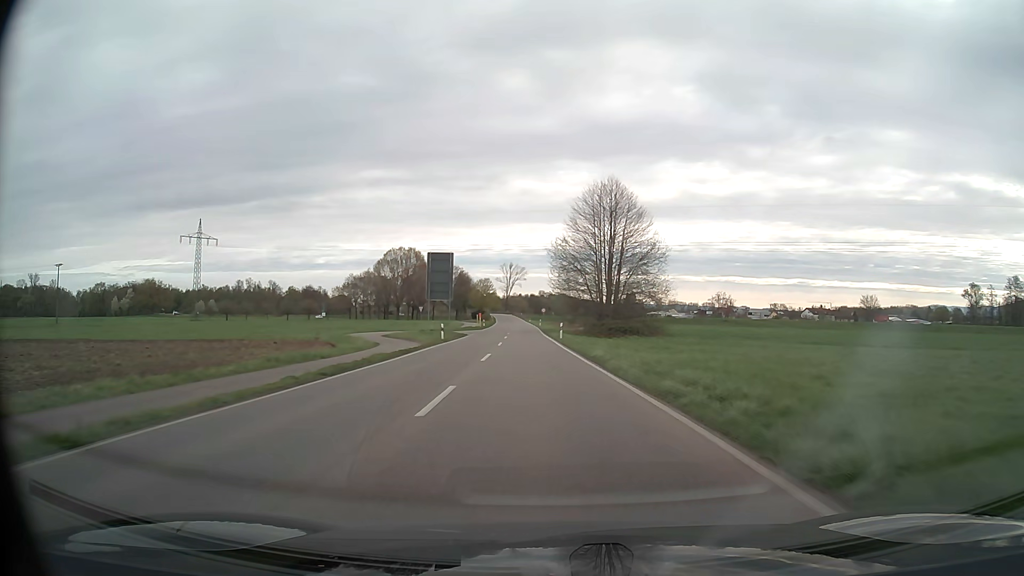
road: secondary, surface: asphalt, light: Day
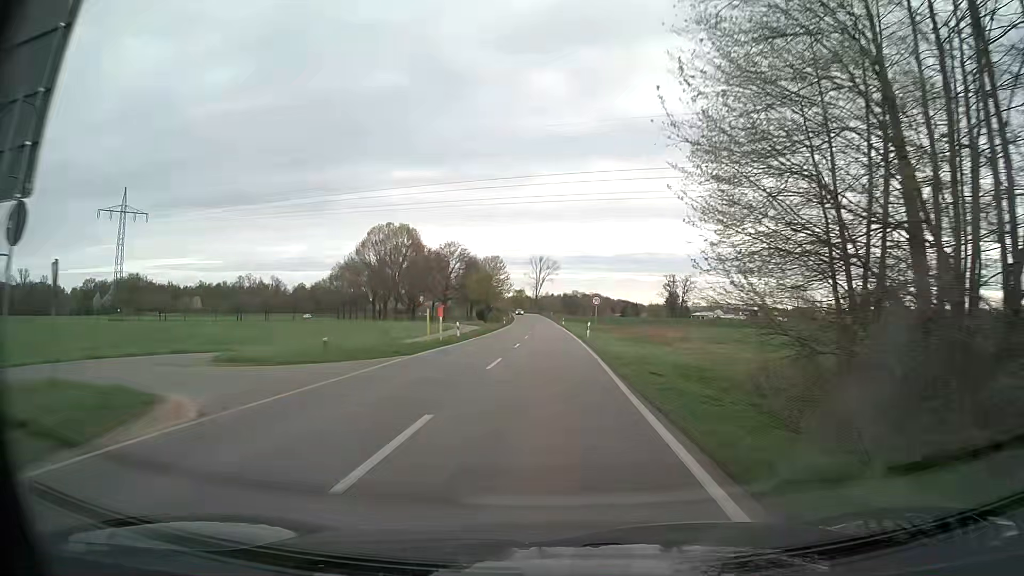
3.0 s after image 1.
(-1.9, +52.3) m; -3°
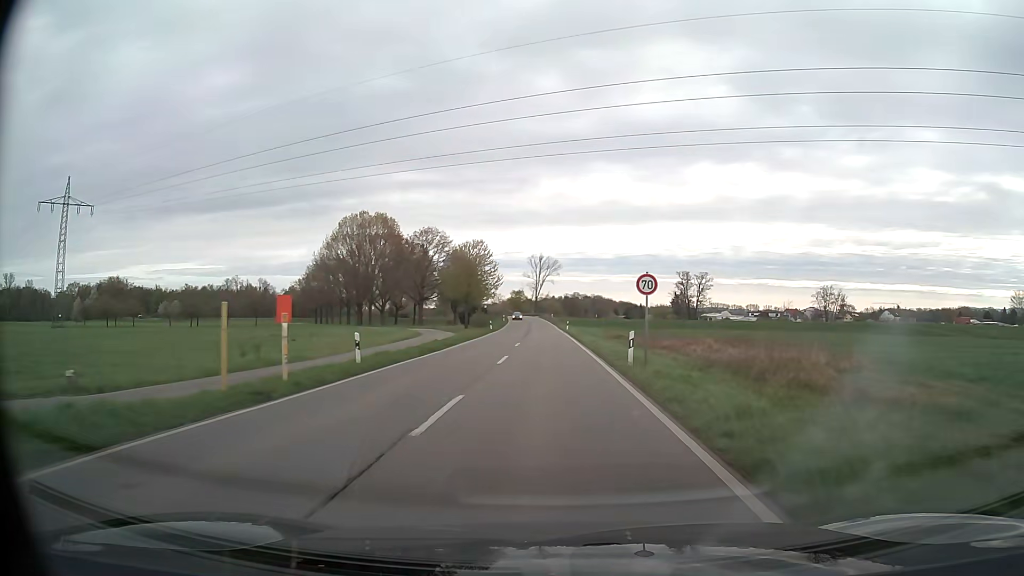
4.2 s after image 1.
(-0.1, +21.0) m; 0°
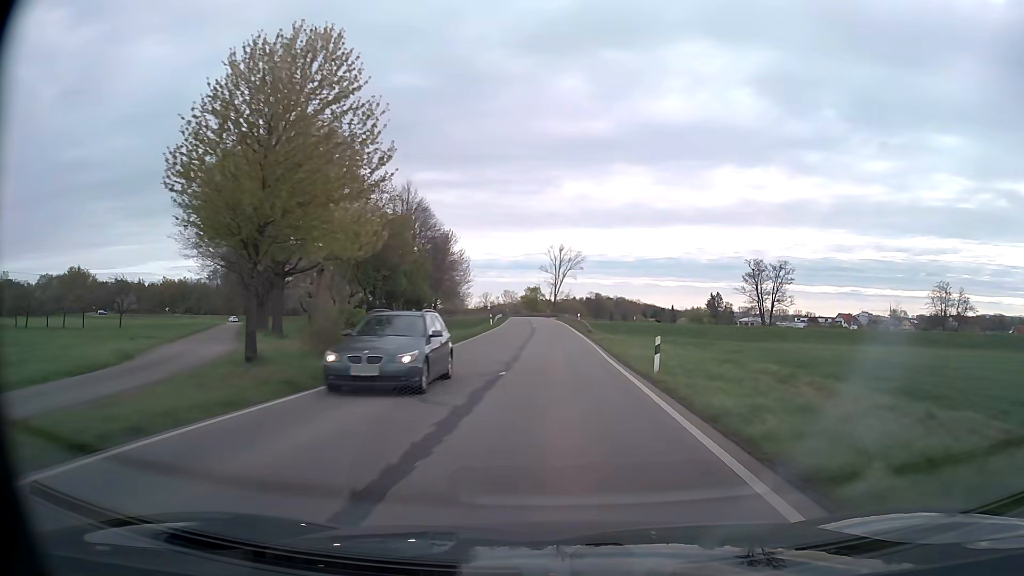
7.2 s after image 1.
(-0.8, +52.4) m; -2°
(0, +10) (0, +20) (0, +30) (0, +40) (0, +50) (-1, +60) (-1, +70) (-1, +80) (-1, +90) (-2, +100) m
